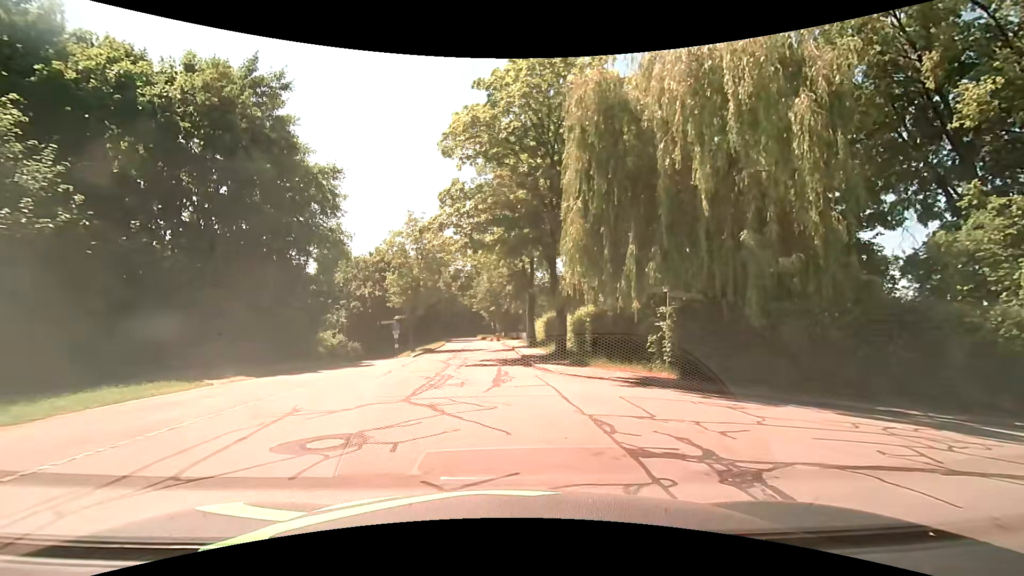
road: residential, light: Day
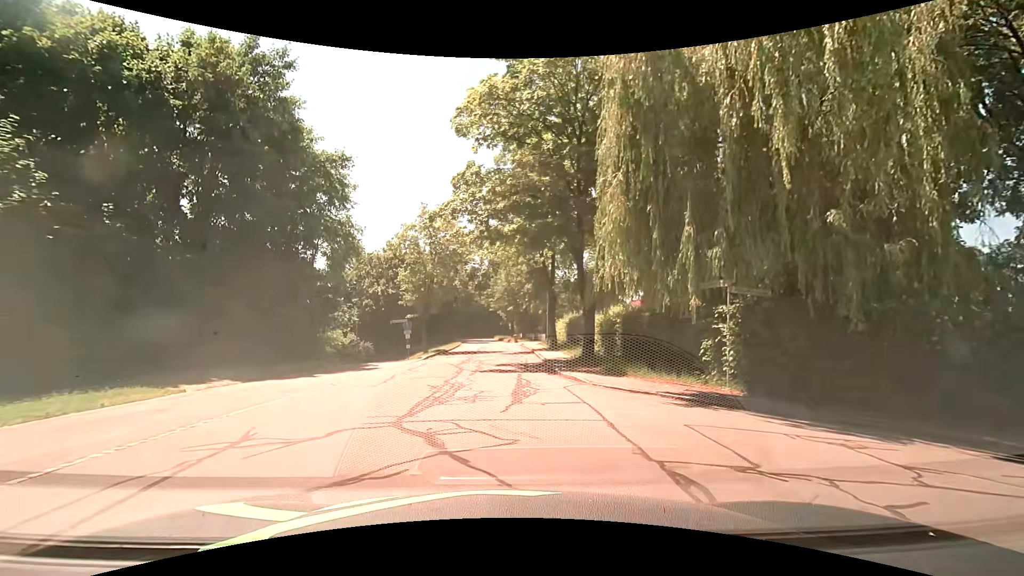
(0.0, +2.6) m; -1°
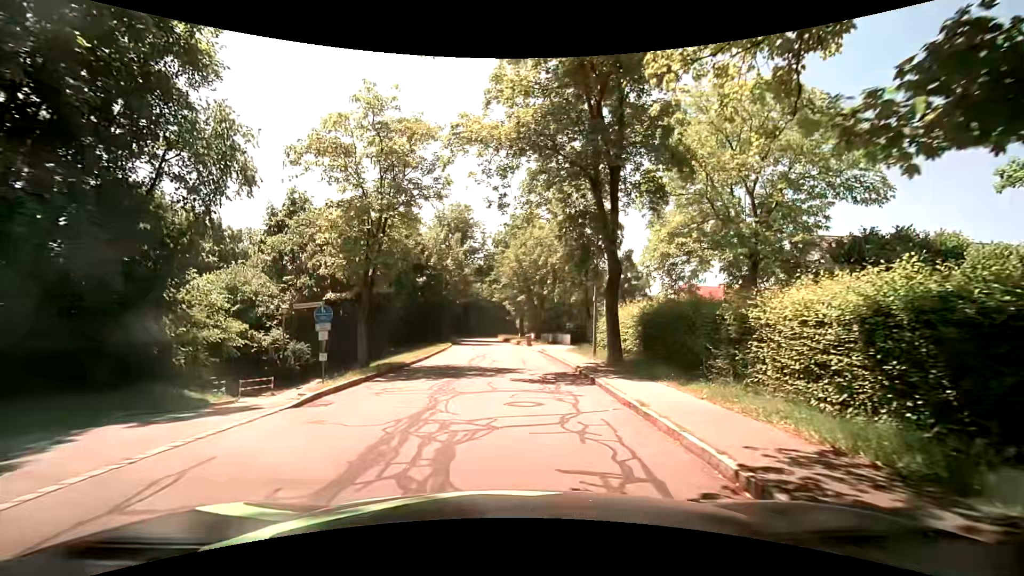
(-0.6, +17.8) m; 0°
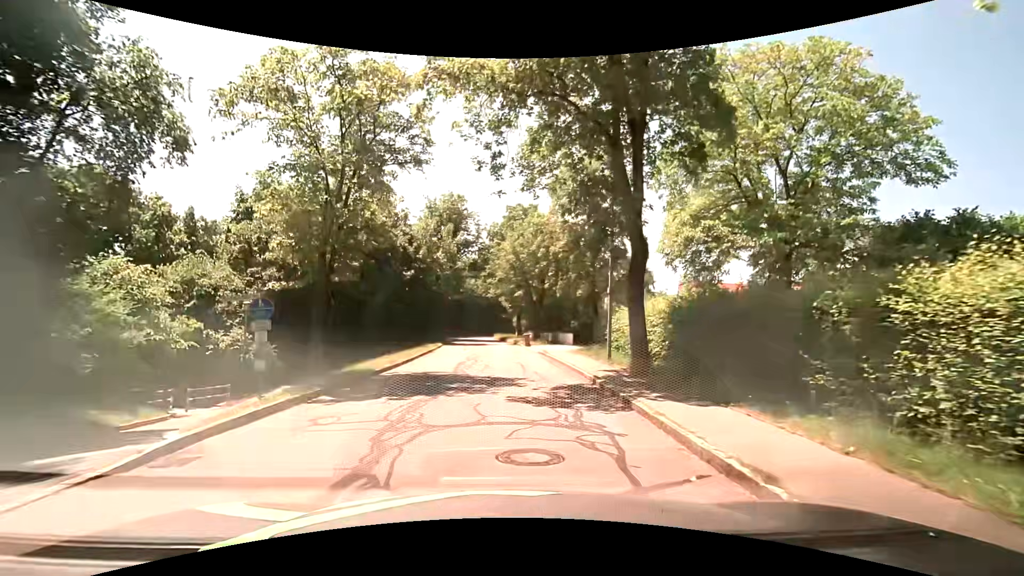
(0.0, +4.0) m; -2°
(0, +10) (0, +20) (0, +30) (0, +40) (0, +50) (-1, +60) (-1, +70) (-1, +80) (+2, +90) (+5, +99) m
